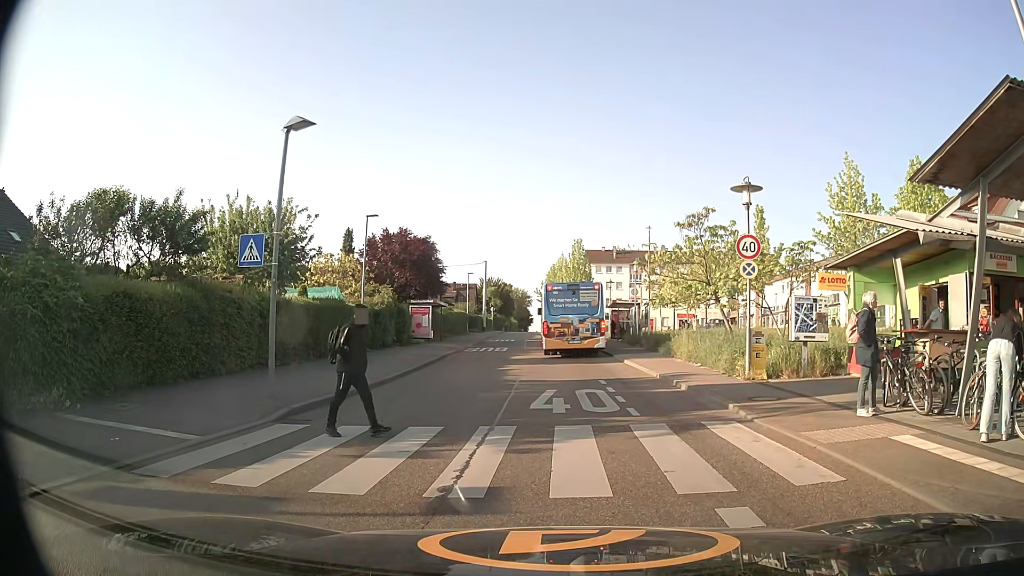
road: tertiary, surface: asphalt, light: Day
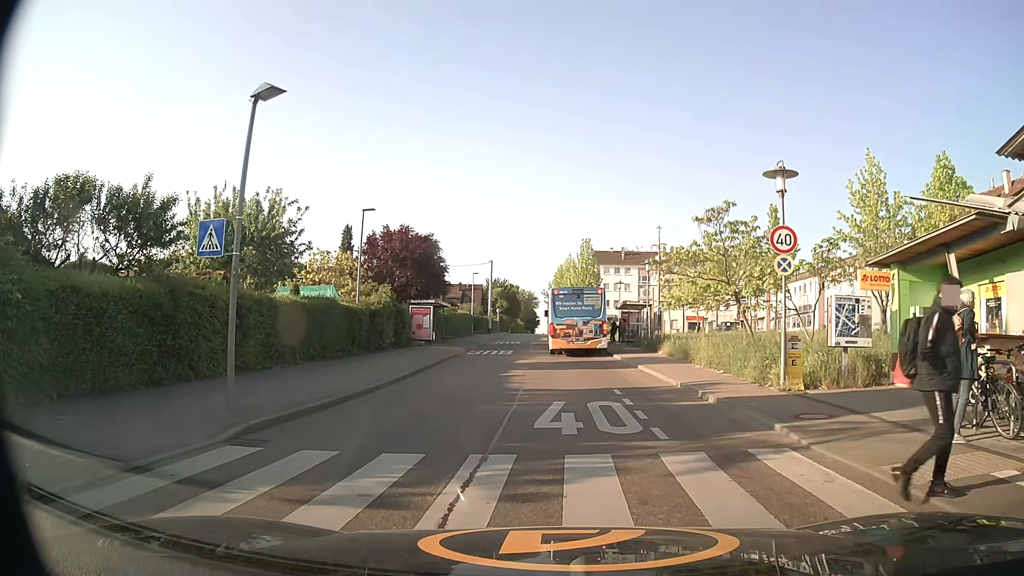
(0.0, +2.1) m; -2°
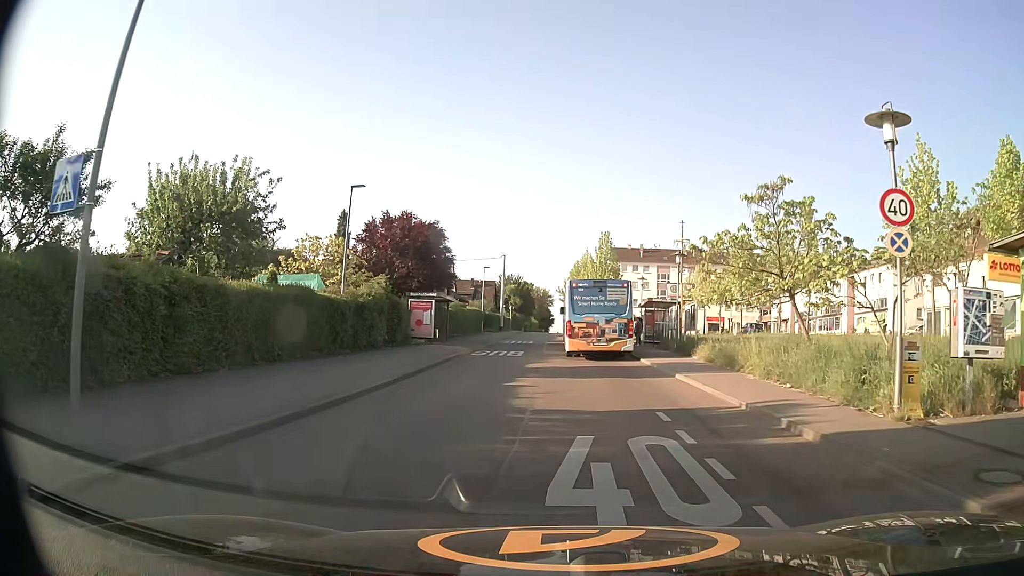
(0.0, +4.7) m; -1°
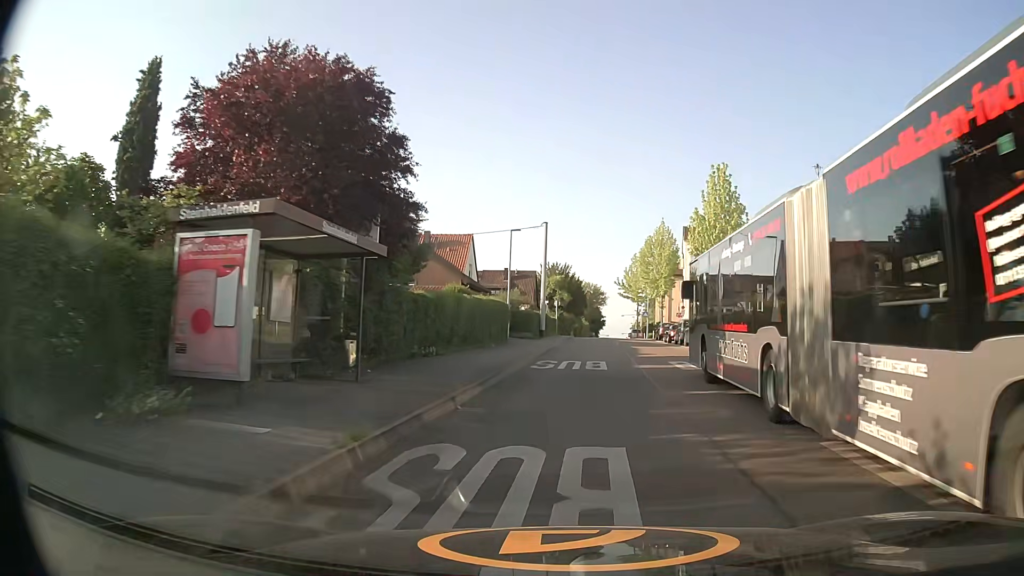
(-1.3, +26.7) m; -4°
(0, +10) (+1, +20) (+2, +30) (+4, +40) (+5, +50) (+7, +60) (+7, +70) (+8, +80) (+9, +89) (+10, +99) m
